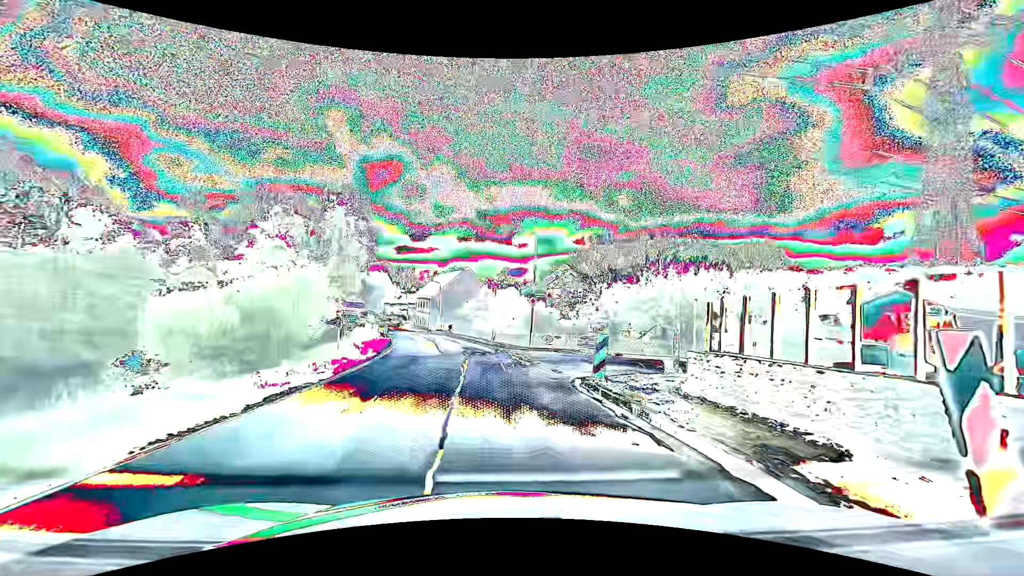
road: secondary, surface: asphalt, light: Day
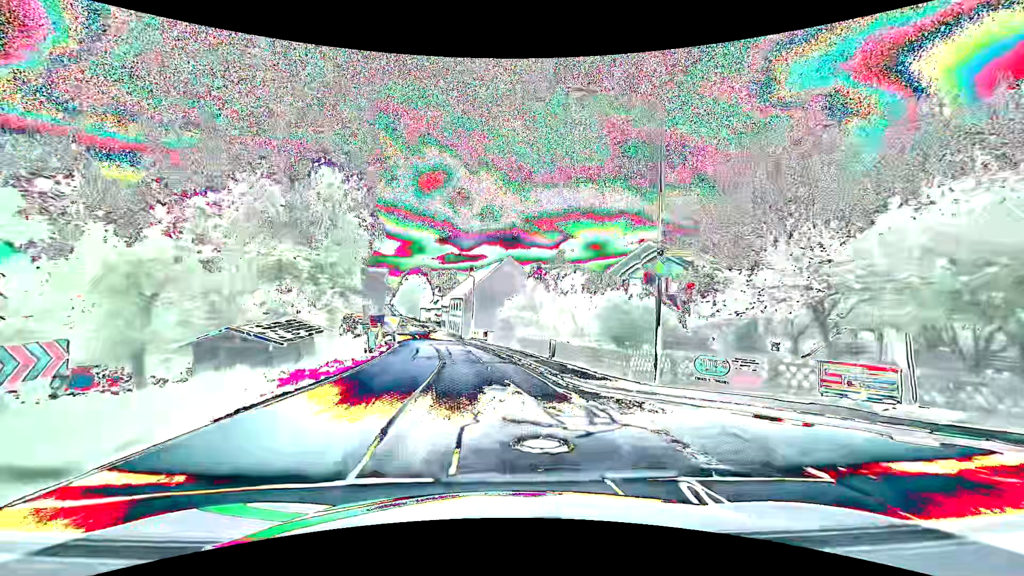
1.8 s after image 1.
(-0.8, +18.7) m; -5°
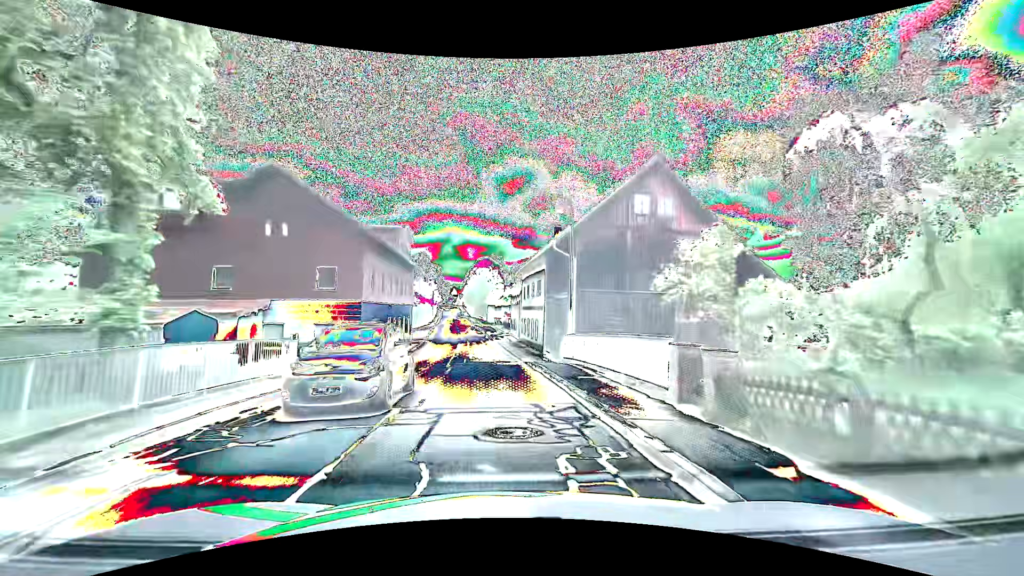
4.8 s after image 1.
(-2.9, +34.6) m; -9°
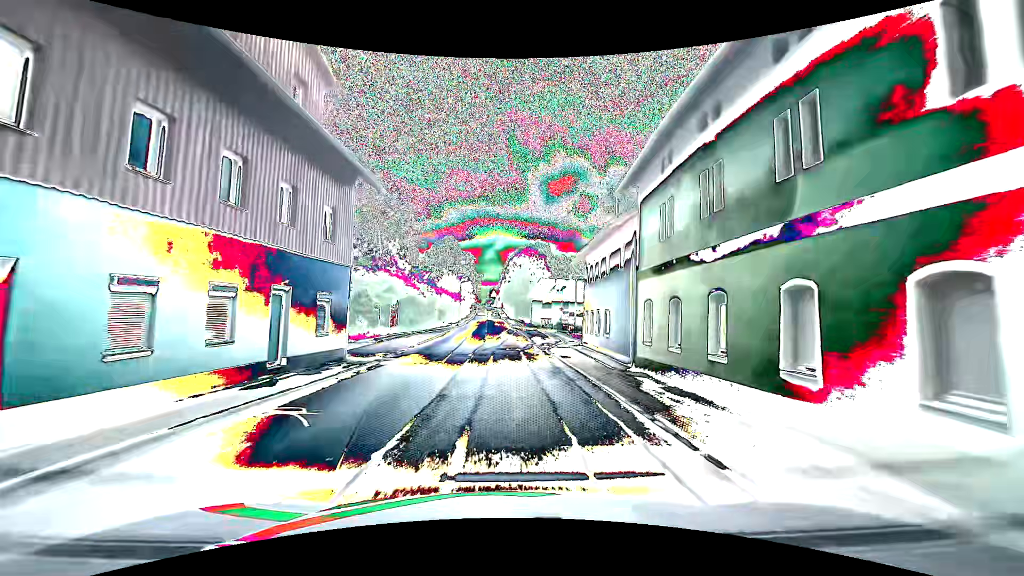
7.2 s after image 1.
(-1.7, +29.5) m; -5°
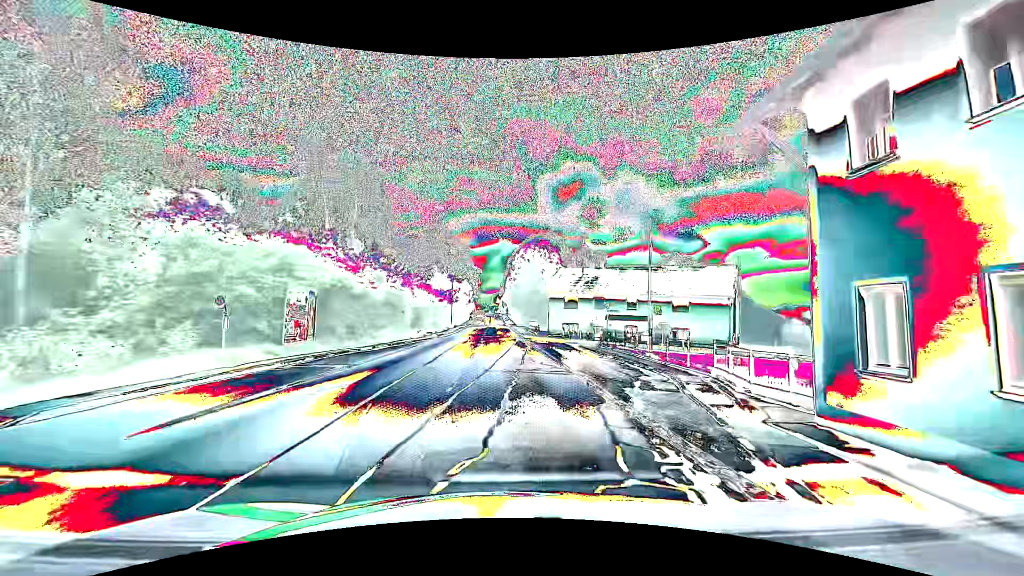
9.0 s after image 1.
(0.0, +22.1) m; -1°
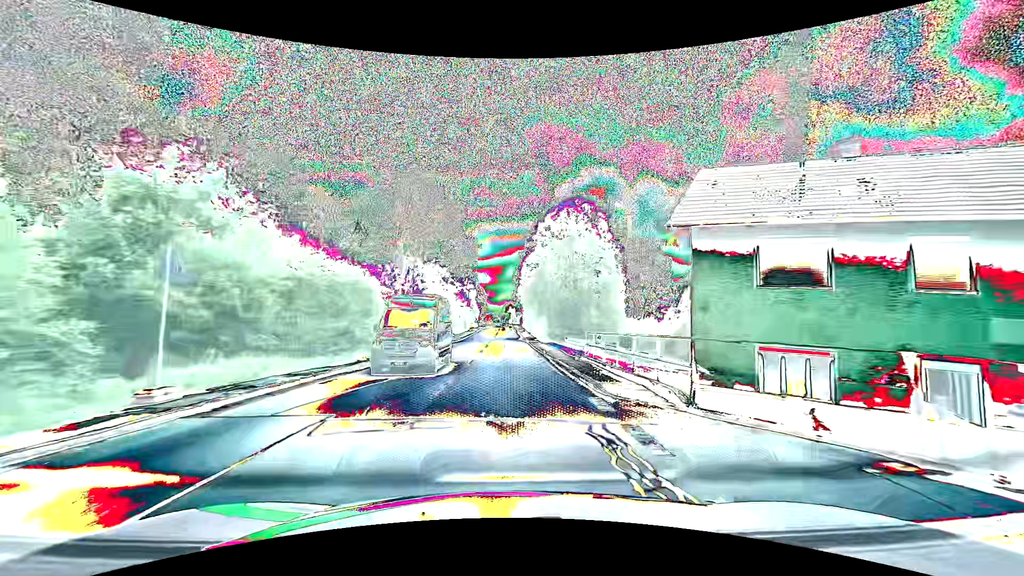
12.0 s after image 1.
(-0.2, +36.9) m; -1°
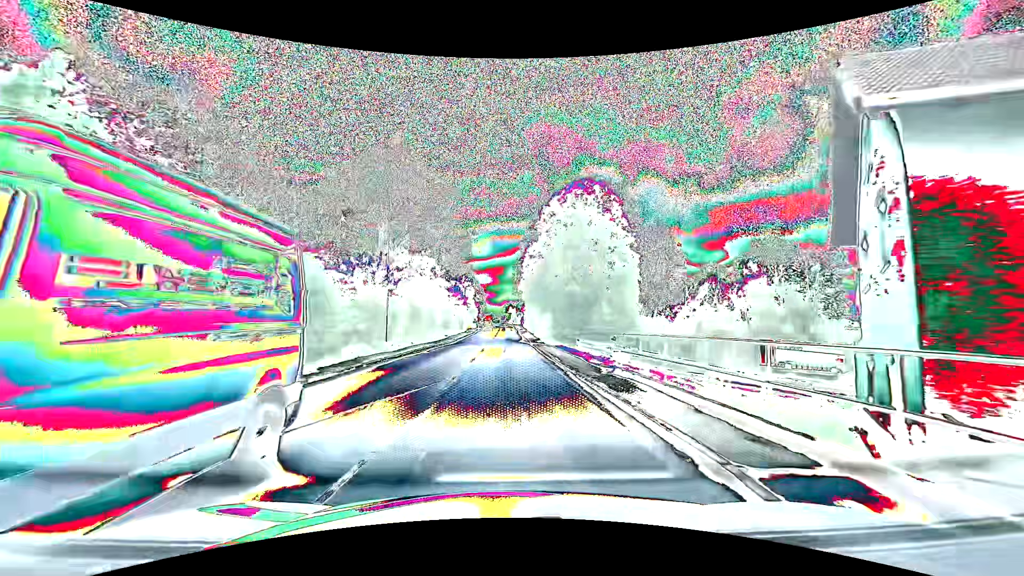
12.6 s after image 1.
(0.0, +7.4) m; 0°
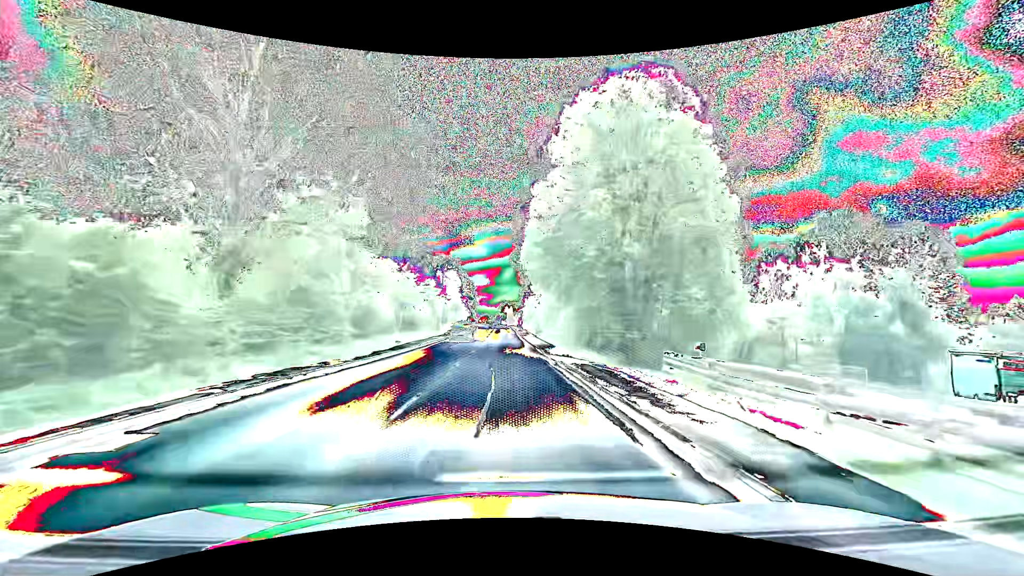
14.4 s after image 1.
(0.0, +22.4) m; 0°
(0, +10) (0, +20) (0, +30) (0, +40) (0, +50) (-1, +60) (-1, +70) (-1, +80) (-1, +90) (-1, +100) m
